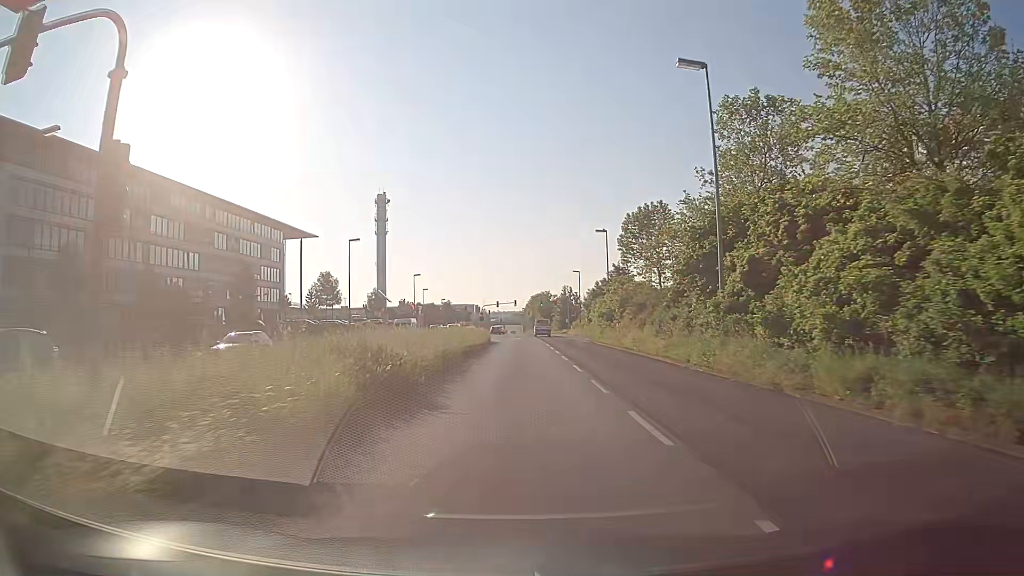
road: primary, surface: asphalt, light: Day
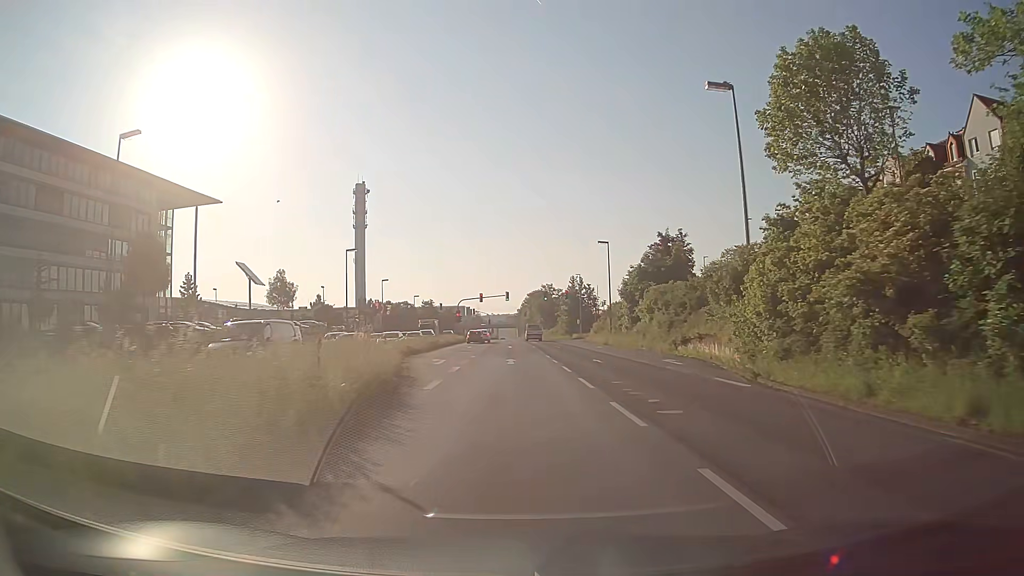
(+0.3, +40.5) m; +1°
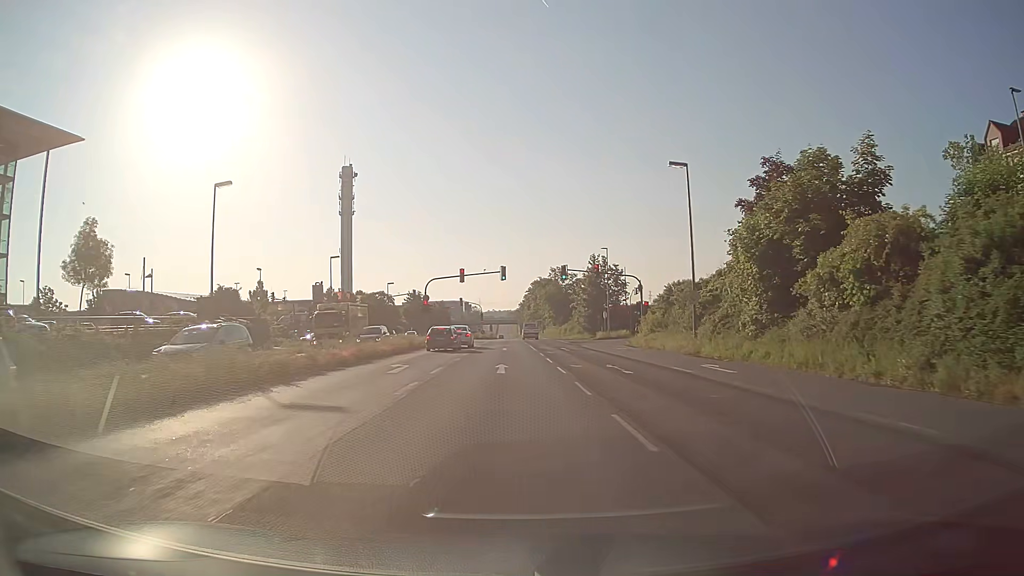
(-0.1, +32.0) m; 0°
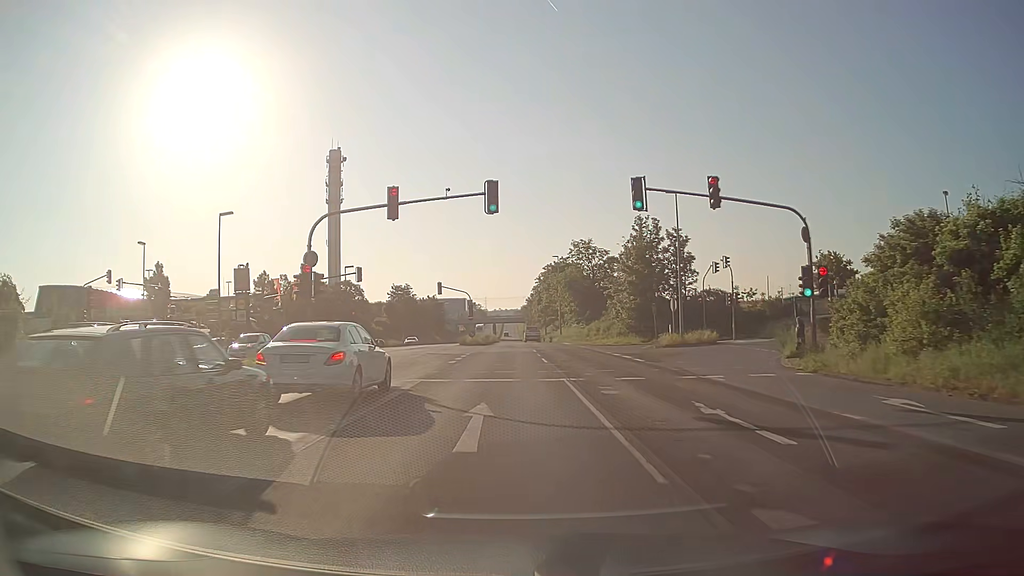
(-0.2, +32.6) m; -1°
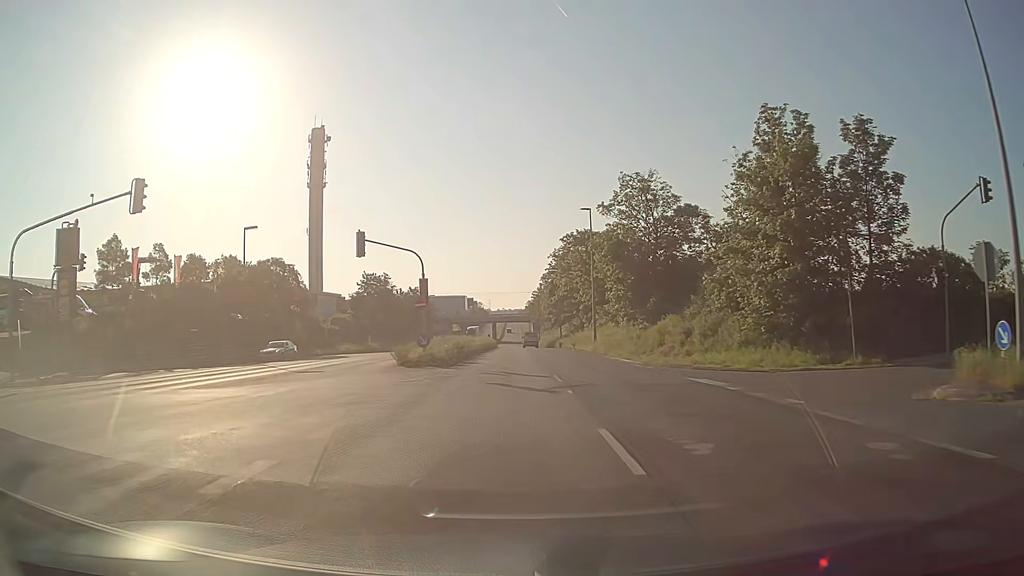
(0.0, +33.3) m; 0°
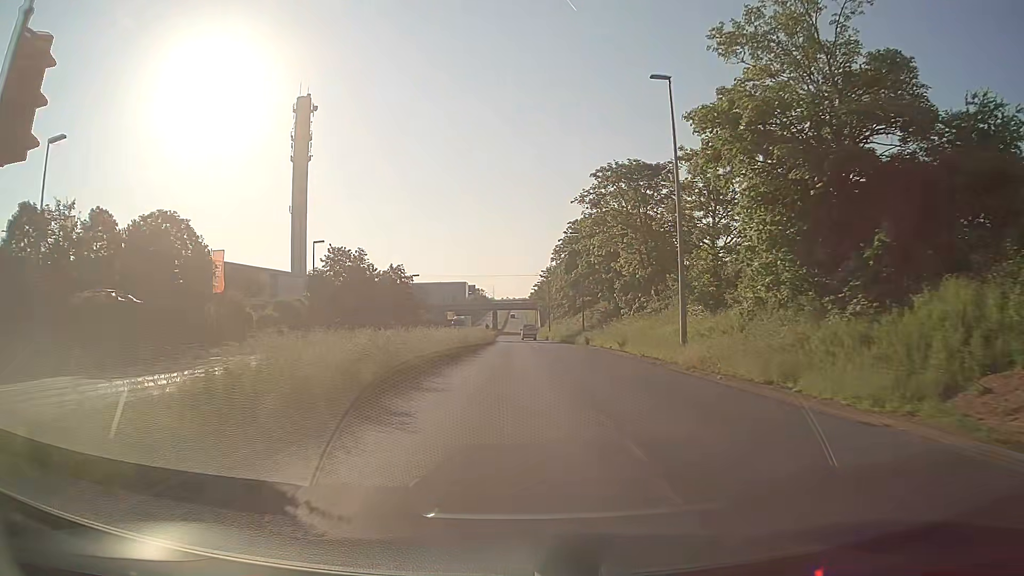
(-0.1, +25.6) m; -1°
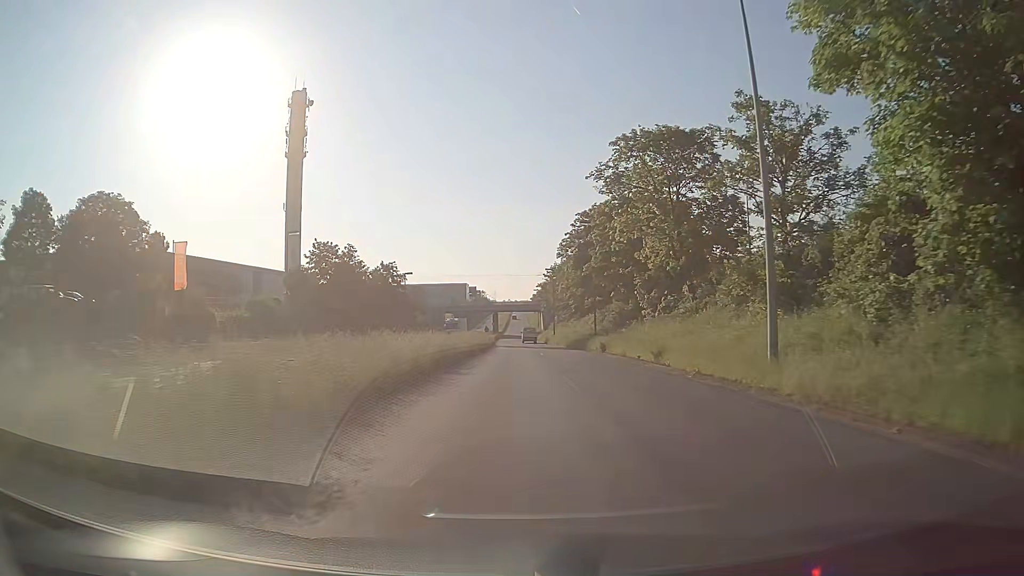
(0.0, +8.4) m; 0°
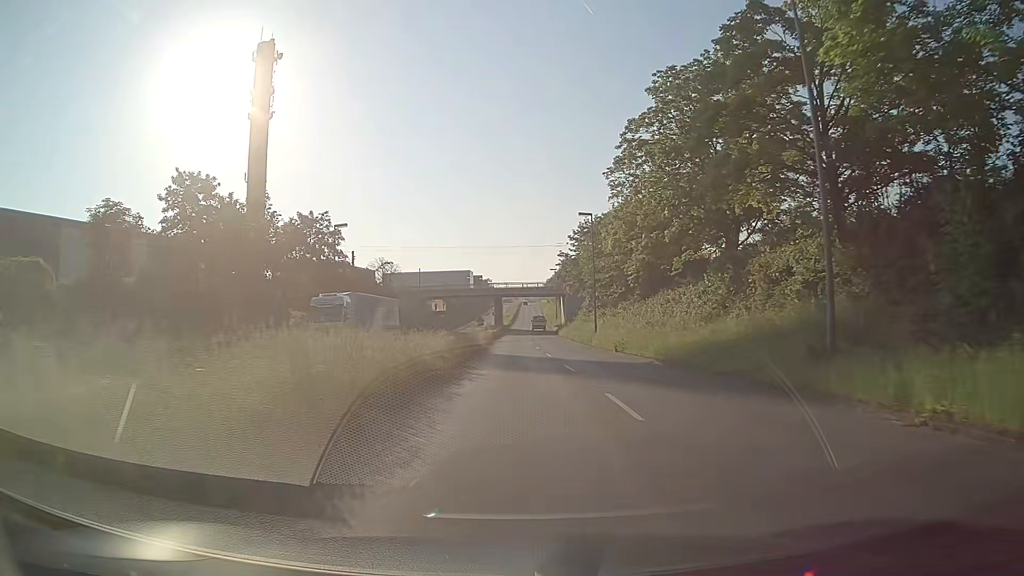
(-0.2, +40.8) m; -1°
(0, +10) (0, +20) (0, +30) (0, +40) (-1, +50) (-1, +60) (-1, +70) (-1, +80) (0, +90) (0, +100) m
